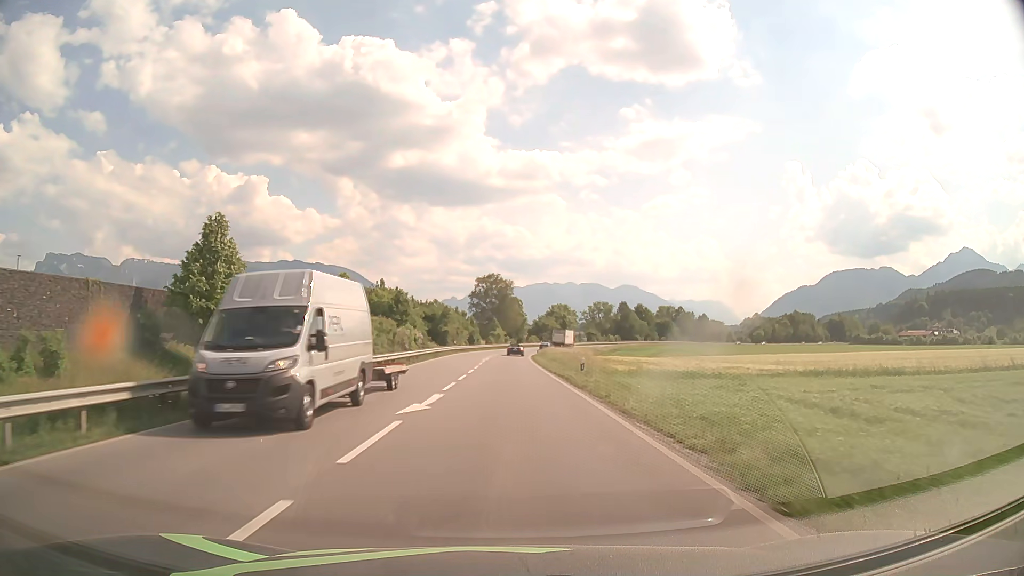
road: primary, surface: asphalt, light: Day
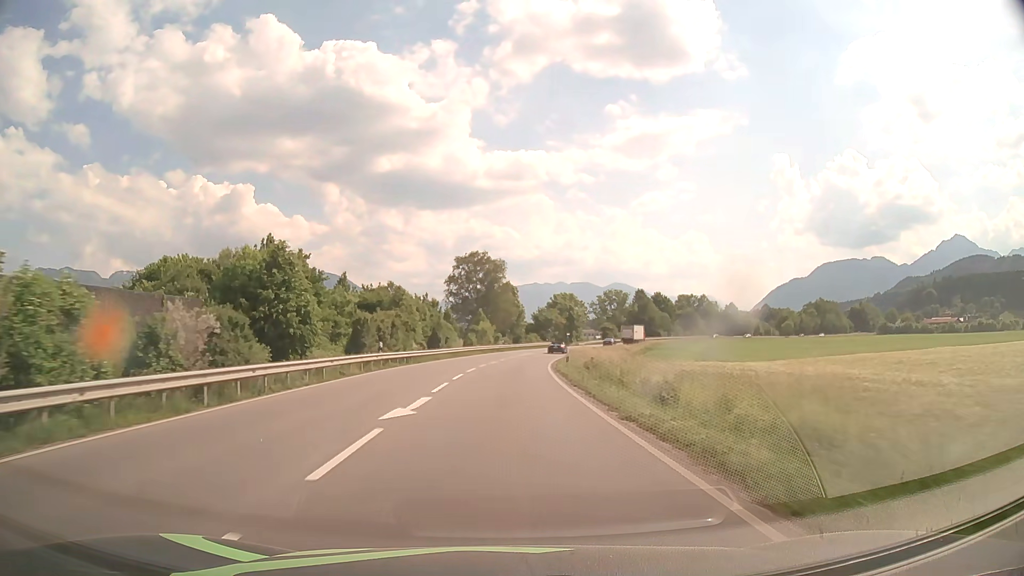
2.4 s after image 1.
(+0.2, +43.2) m; +1°
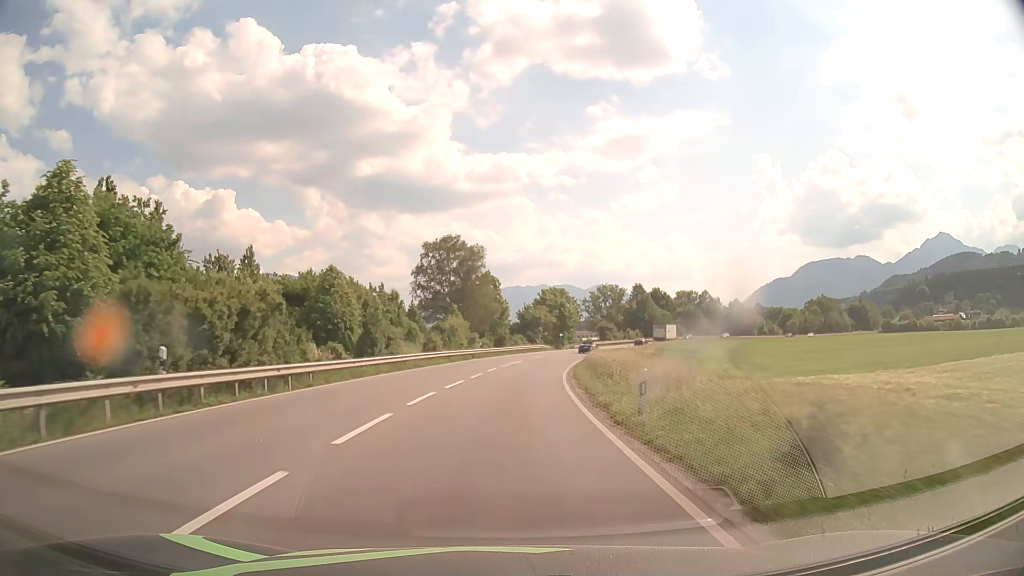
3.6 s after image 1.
(+0.3, +21.6) m; +2°
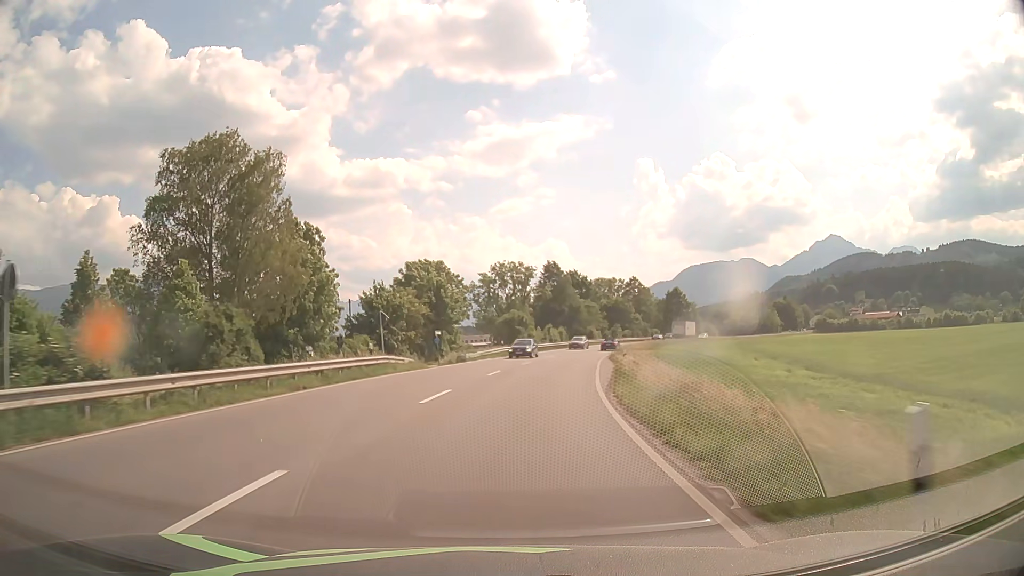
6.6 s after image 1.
(+3.9, +53.6) m; +10°
(0, +10) (+1, +20) (+2, +30) (+3, +40) (+5, +50) (+7, +59) (+10, +69) (+13, +79) (+16, +88) (+19, +98) m
